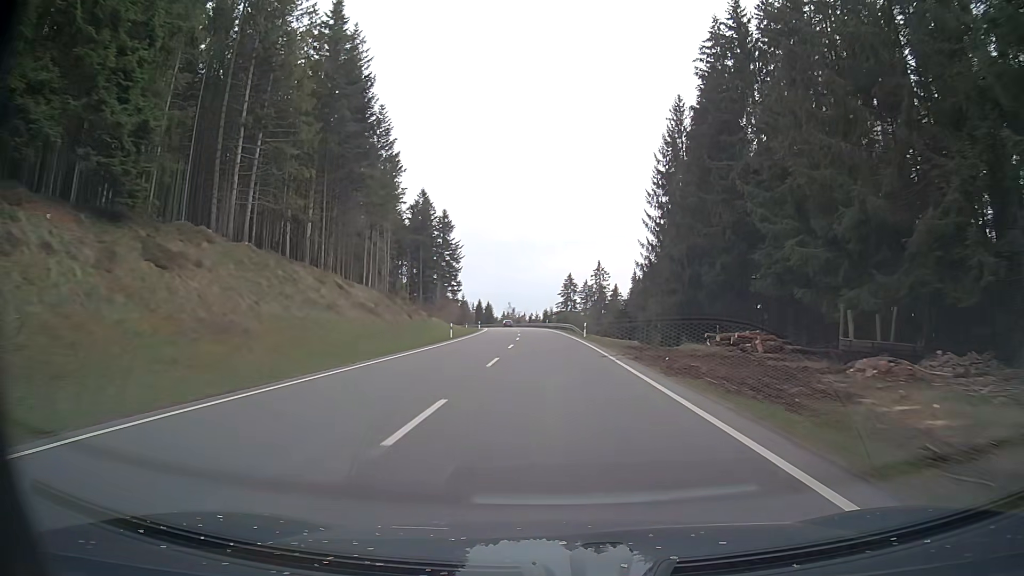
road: primary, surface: asphalt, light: Day
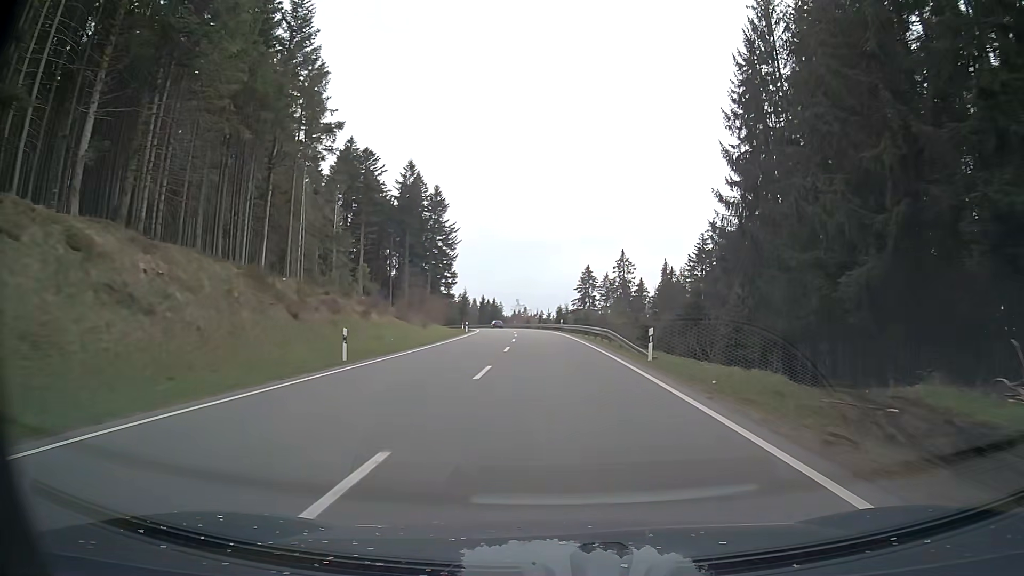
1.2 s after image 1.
(-0.4, +28.1) m; -2°
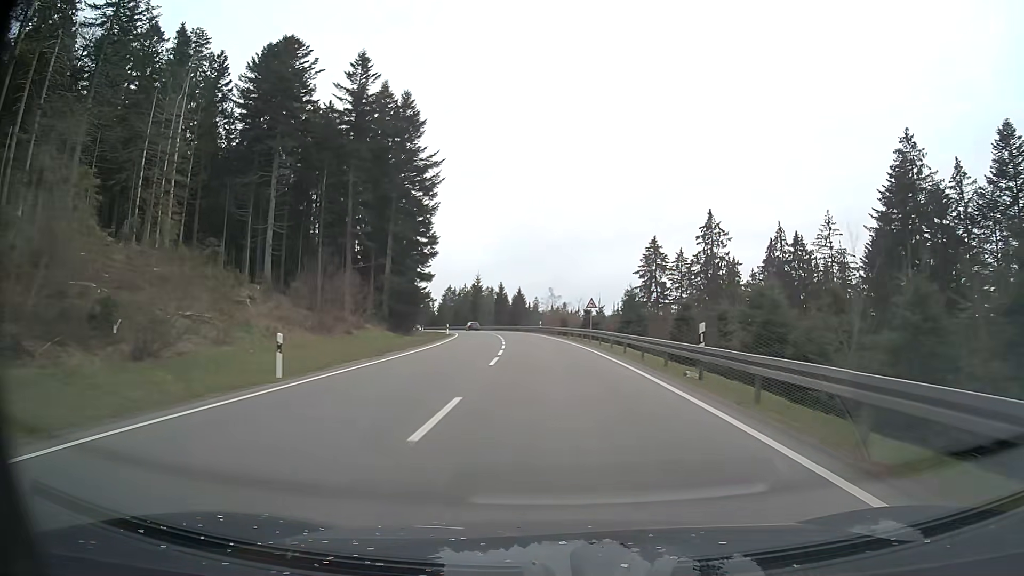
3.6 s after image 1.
(-0.7, +55.2) m; -3°
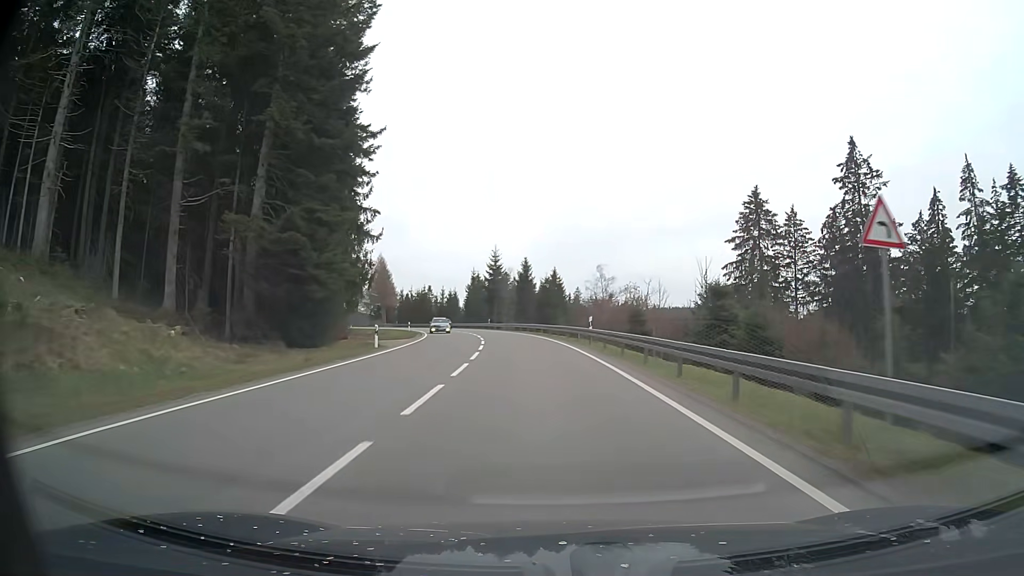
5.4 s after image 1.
(-1.1, +40.0) m; -3°
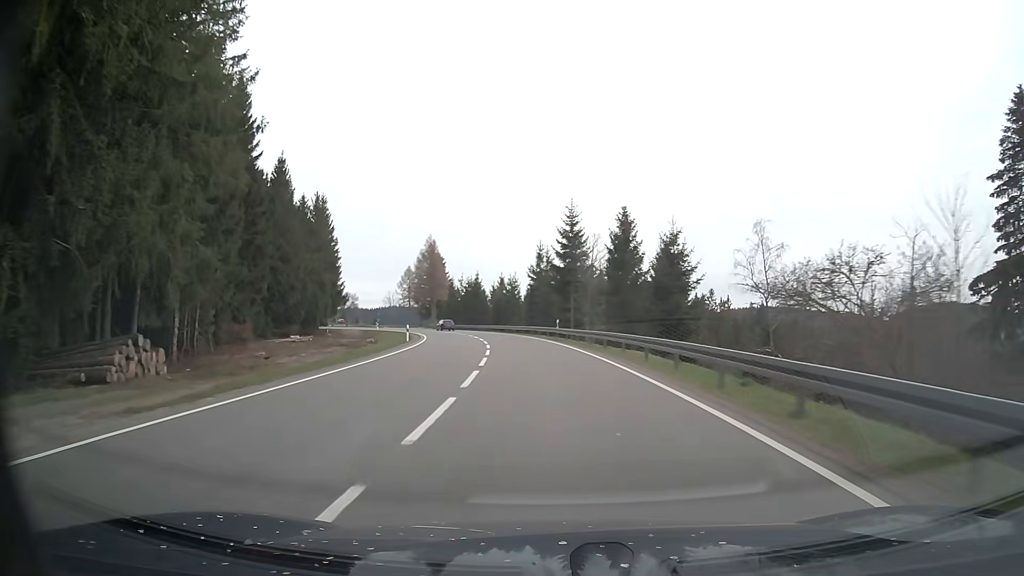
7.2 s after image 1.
(-2.3, +37.7) m; -7°
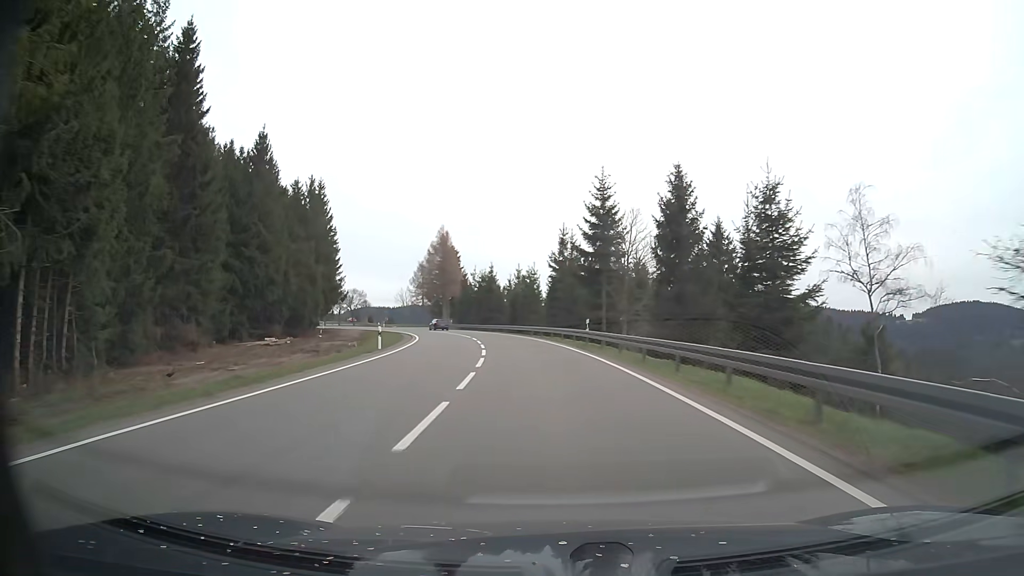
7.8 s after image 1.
(-0.2, +12.3) m; -2°
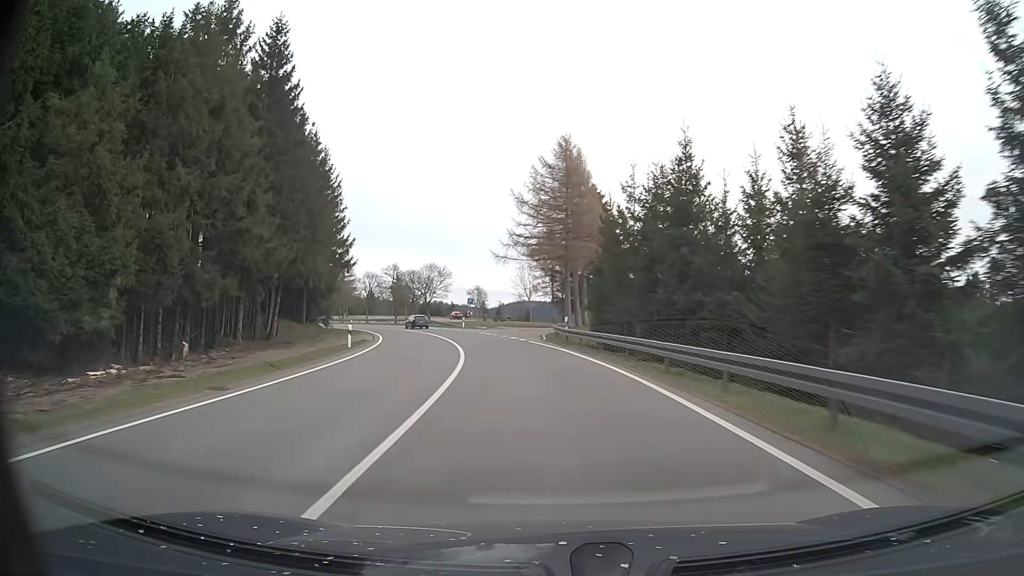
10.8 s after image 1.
(-6.9, +59.7) m; -14°
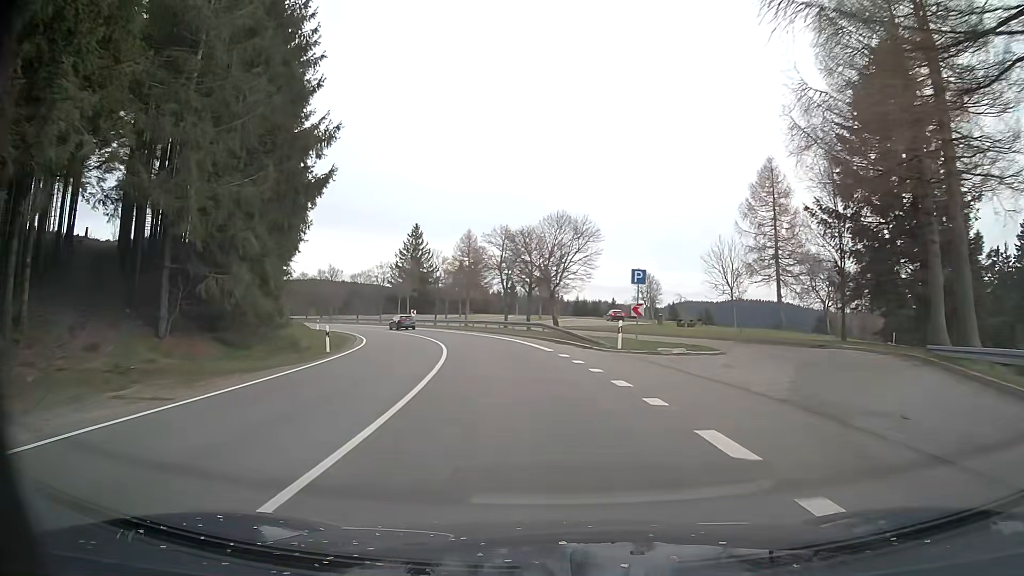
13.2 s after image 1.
(-5.0, +43.7) m; -14°
